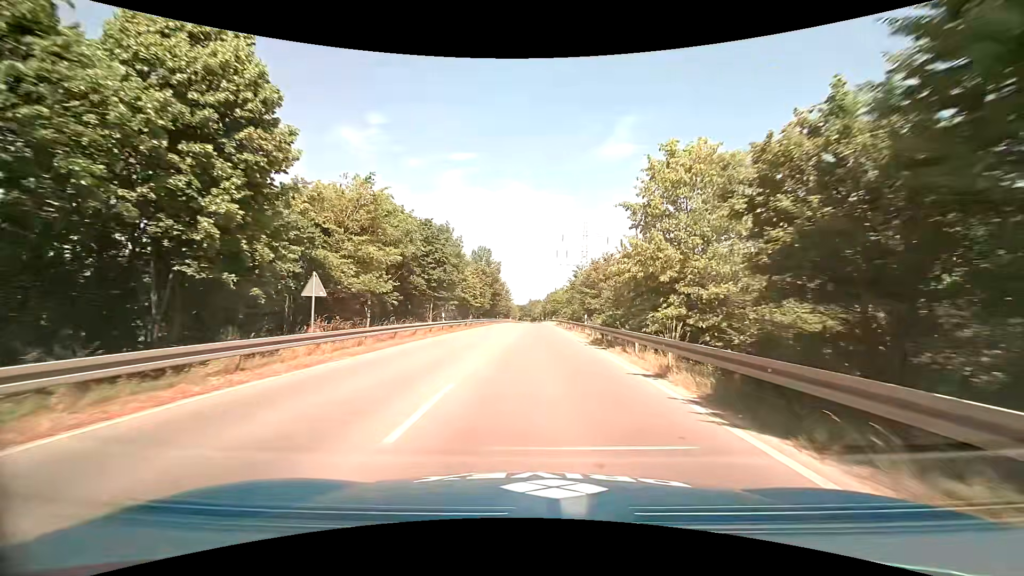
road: primary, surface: asphalt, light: Day
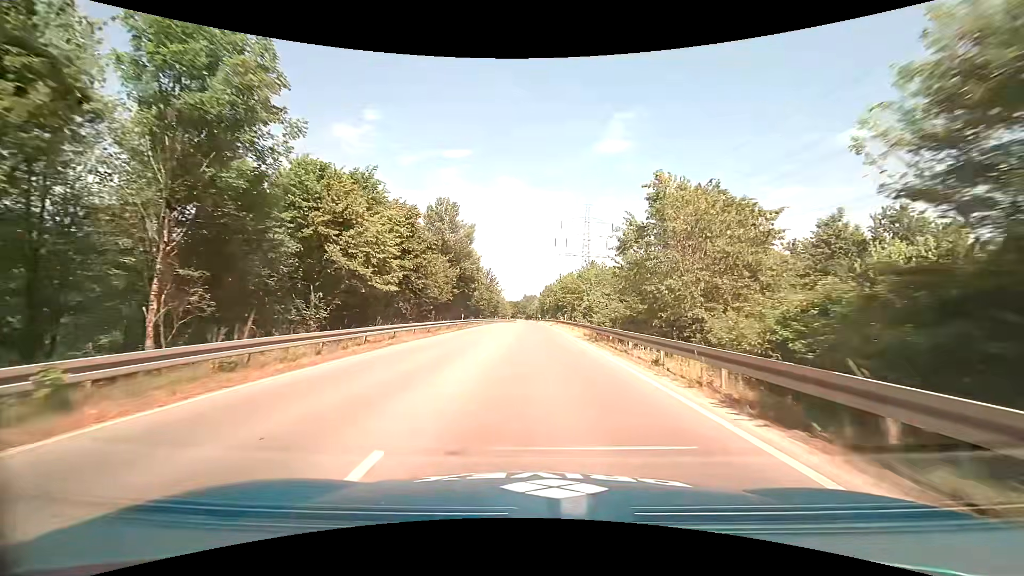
(0.0, +39.6) m; +1°
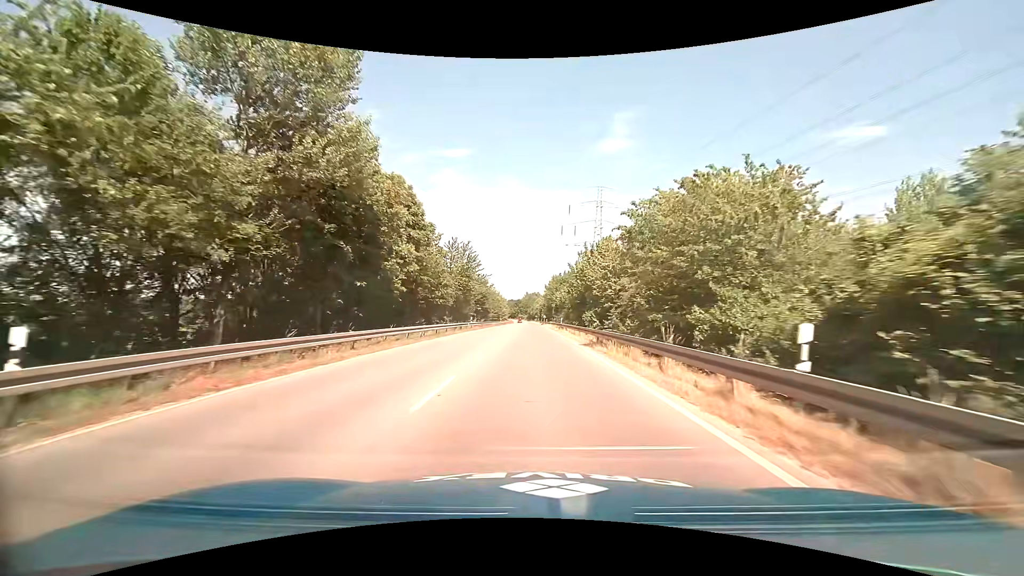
(0.0, +41.4) m; 0°
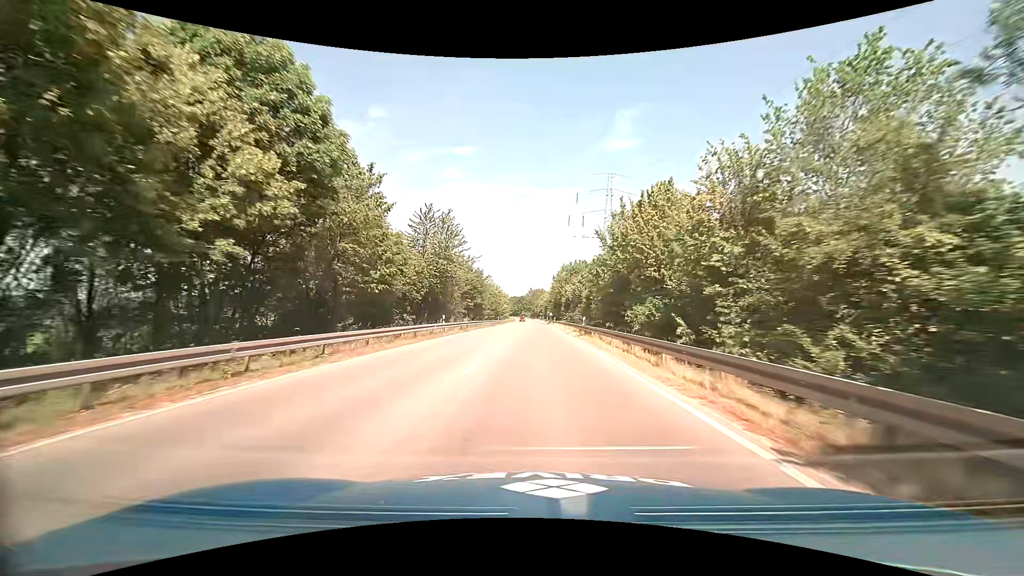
(-0.1, +19.4) m; -1°
(0, +10) (0, +20) (0, +30) (0, +40) (0, +50) (0, +60) (0, +70) (0, +80) (0, +90) (+1, +100) m
